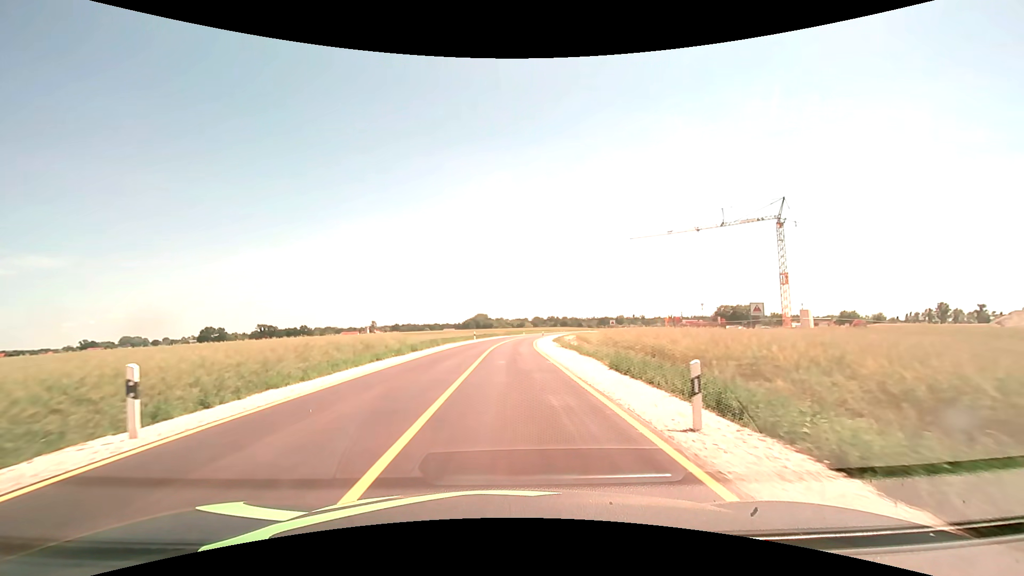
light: Day
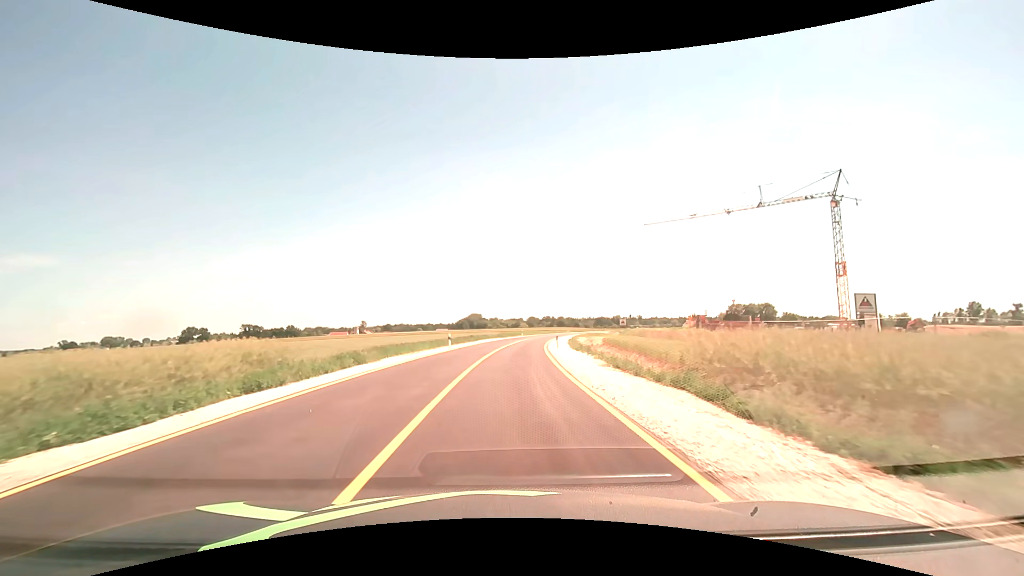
(+0.1, +20.8) m; +1°
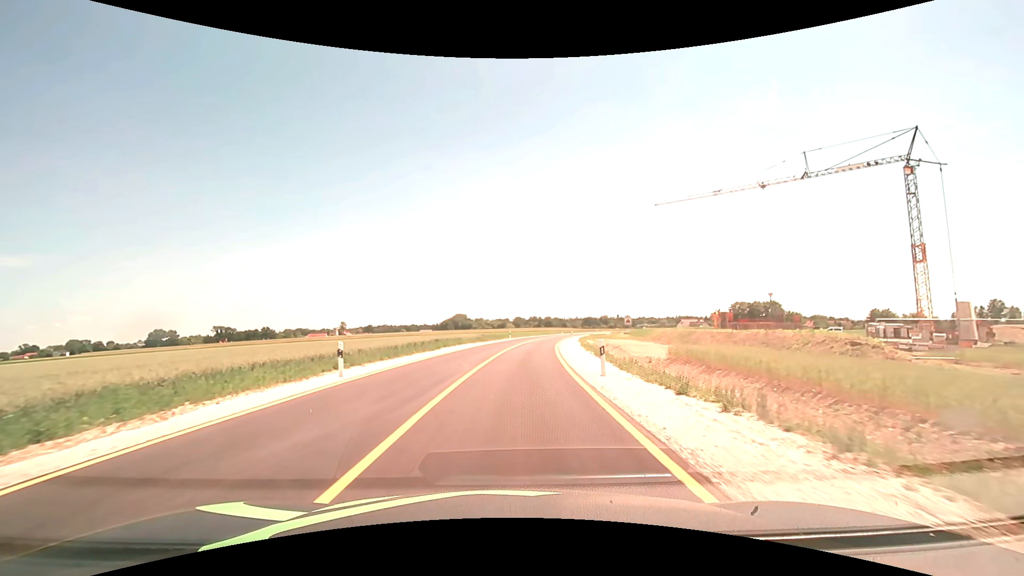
(+0.3, +21.3) m; +2°
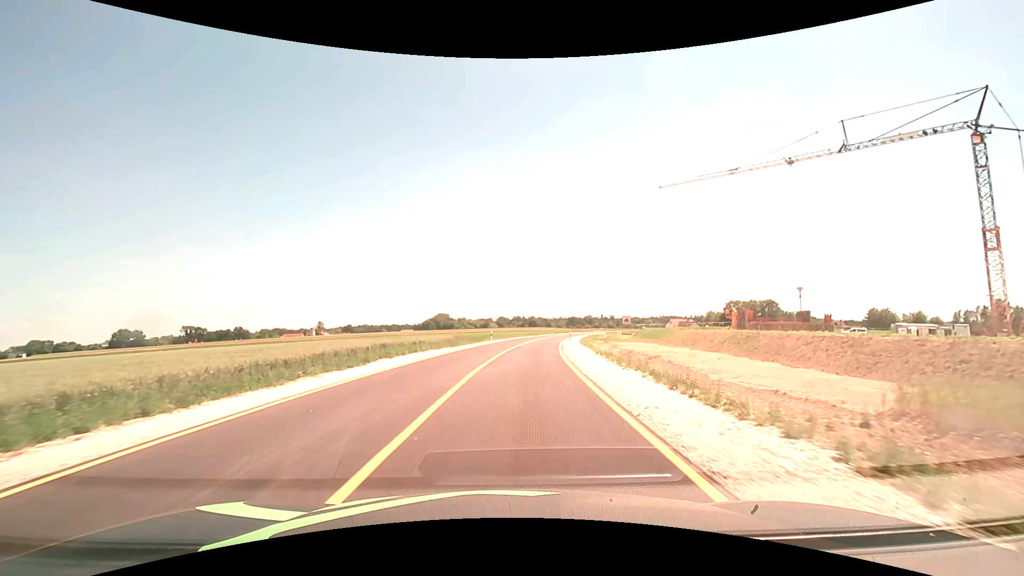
(+0.2, +14.4) m; +2°
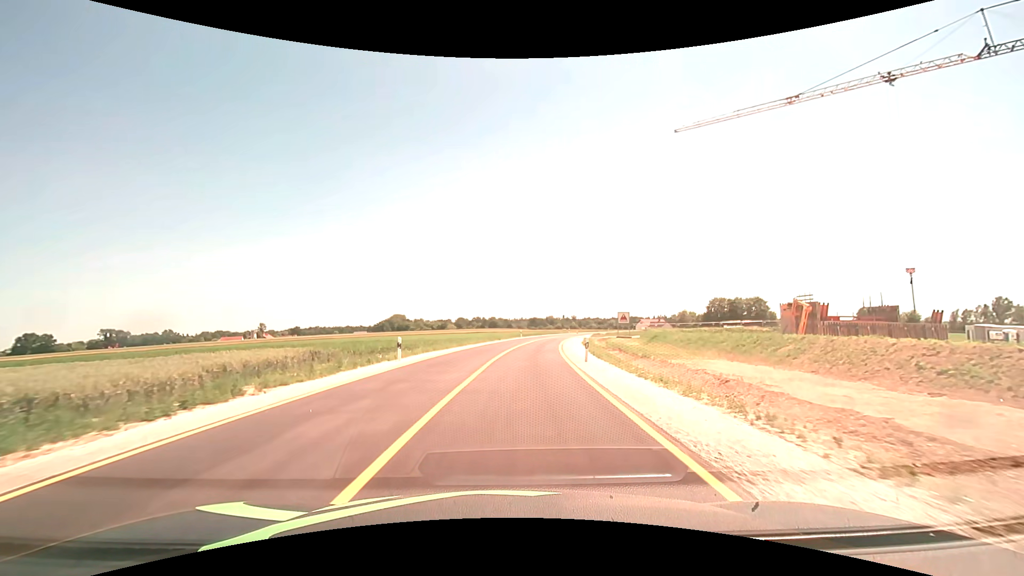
(+1.2, +29.1) m; +5°
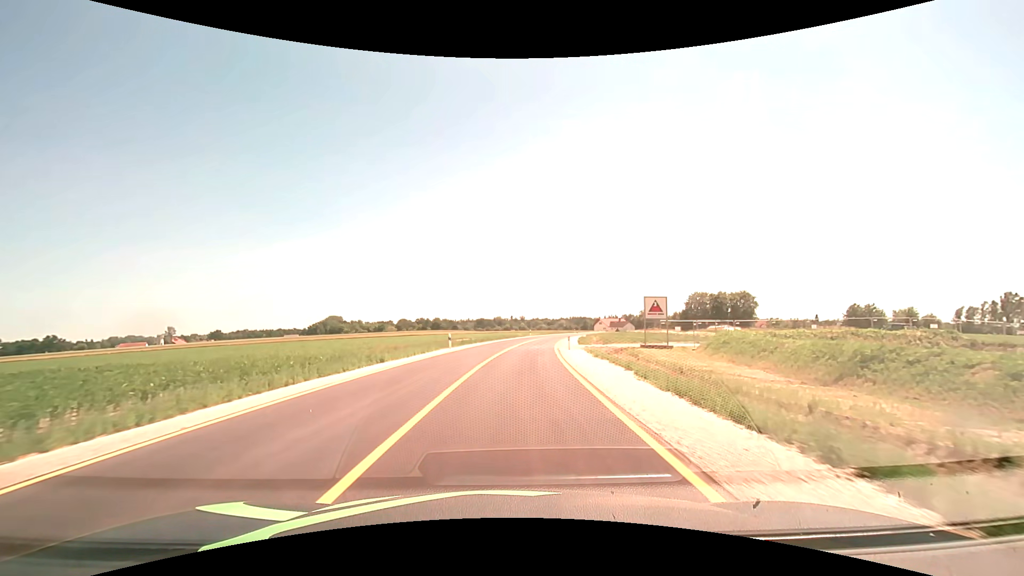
(+2.1, +37.6) m; +6°
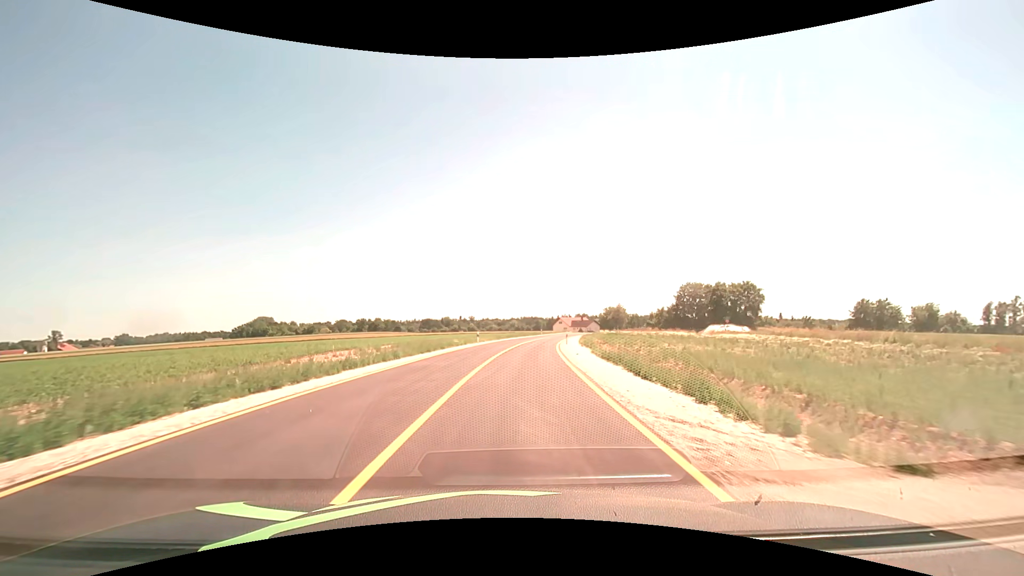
(+1.9, +39.2) m; +6°
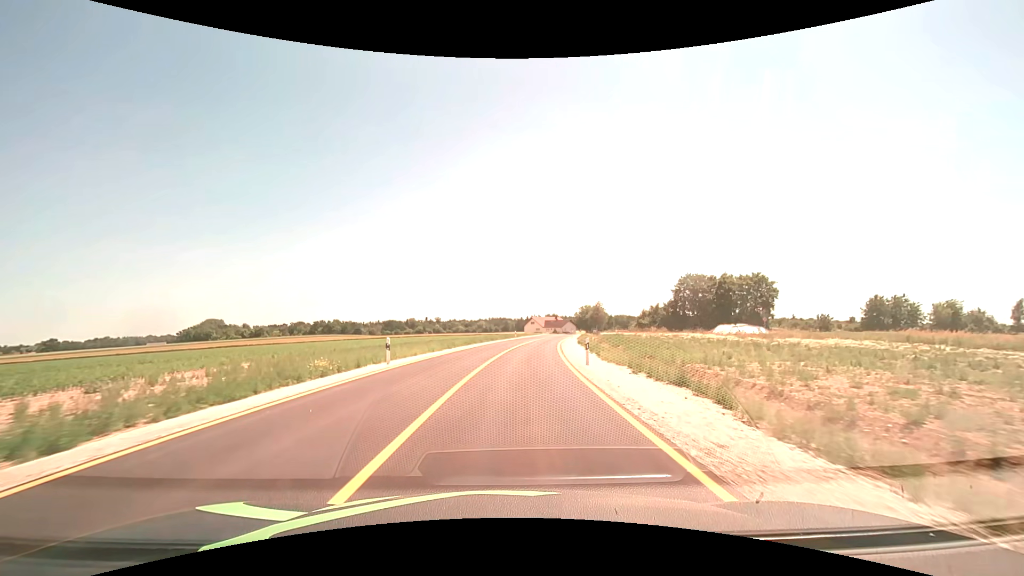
(+0.7, +24.2) m; +4°
(0, +10) (+1, +20) (+1, +30) (+2, +40) (+4, +50) (+5, +60) (+7, +70) (+8, +79) (+10, +89) (+11, +99) m
